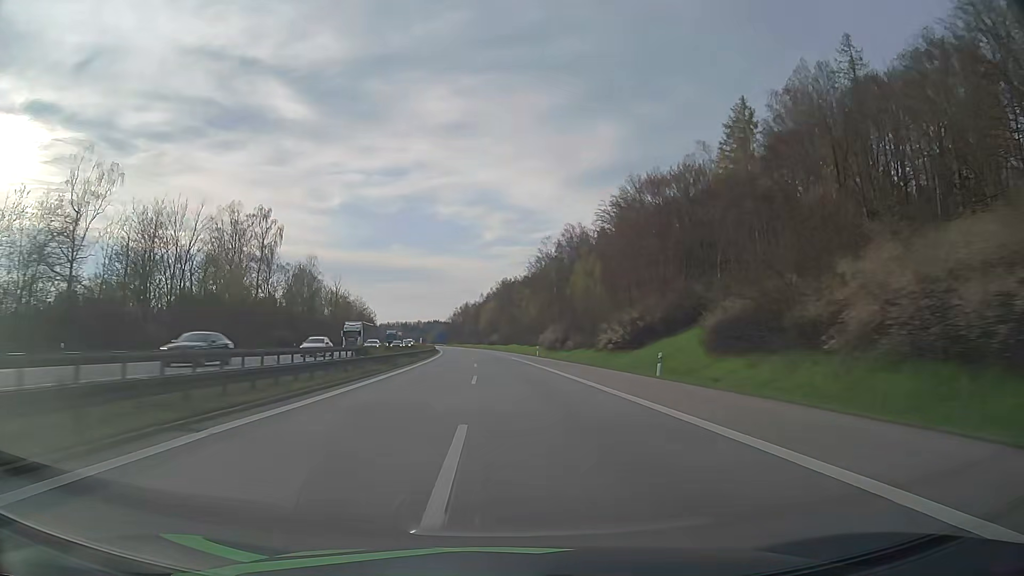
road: motorway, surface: asphalt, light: Day
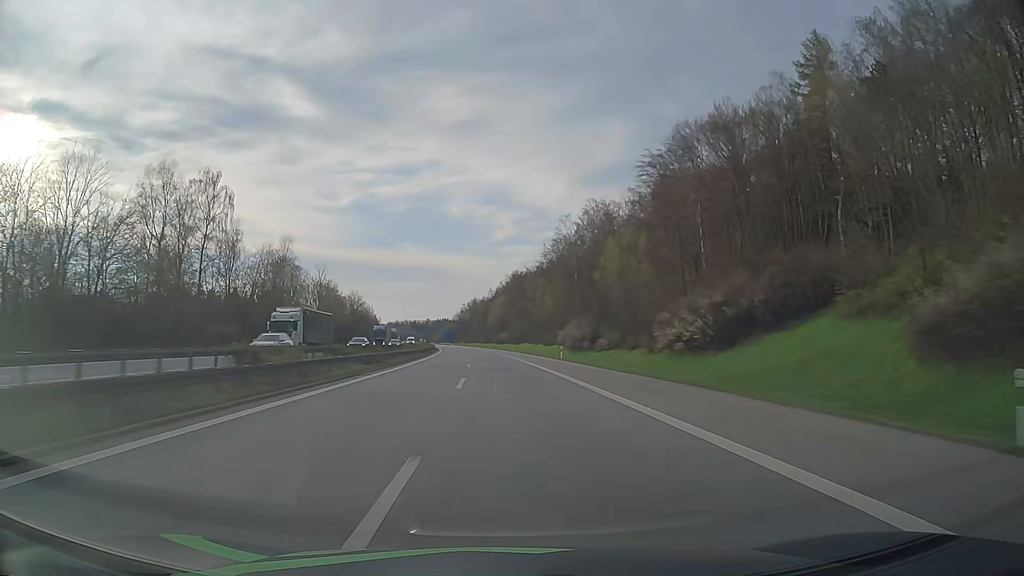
(-0.2, +21.5) m; -1°
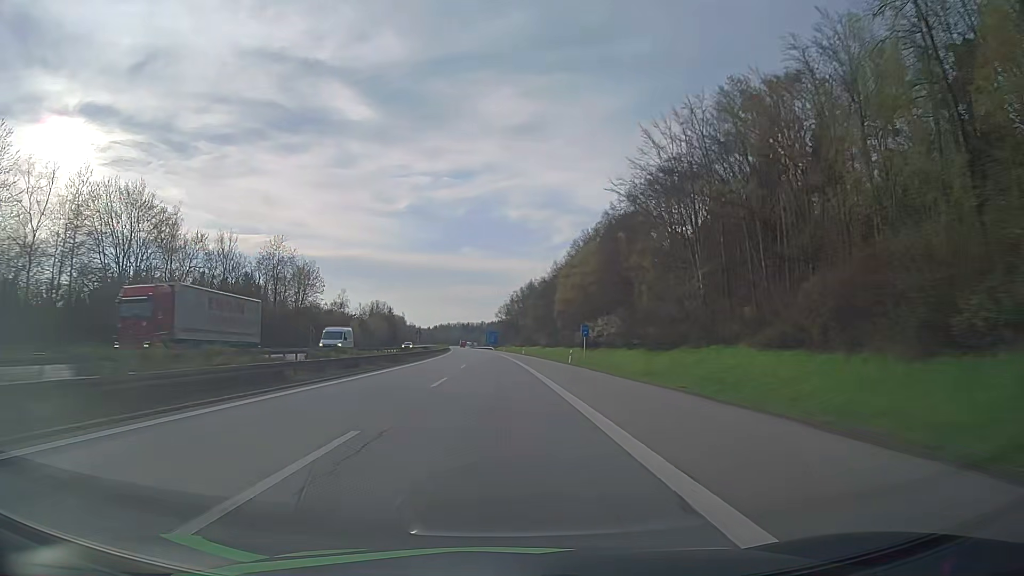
(-4.3, +107.1) m; -5°
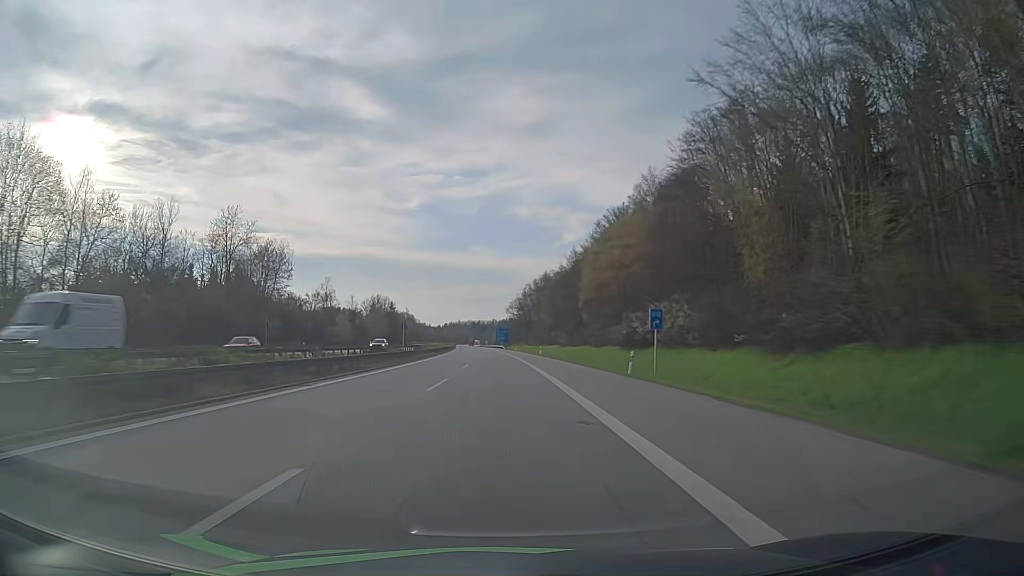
(-0.2, +21.4) m; -1°
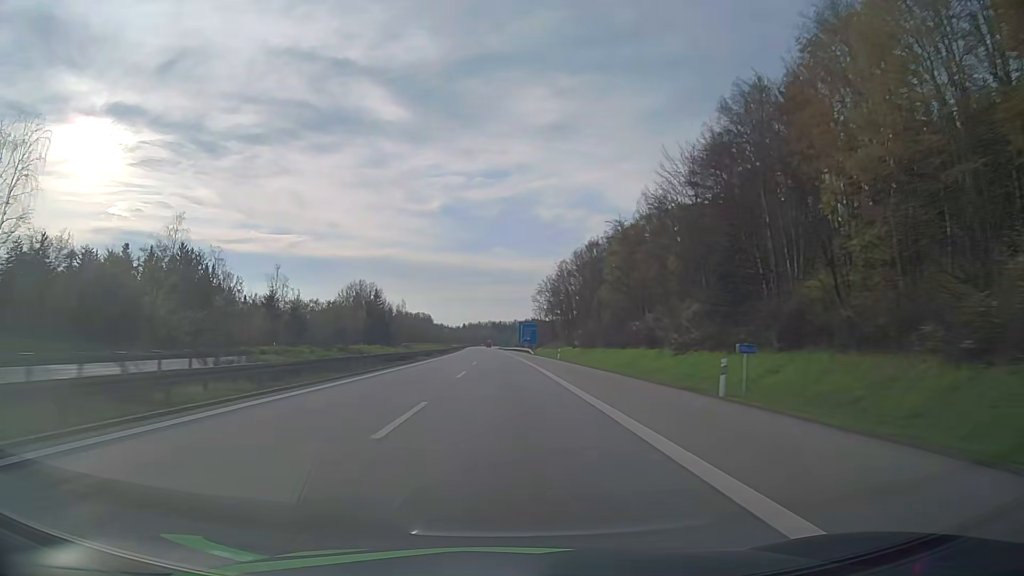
(-1.1, +64.2) m; -2°
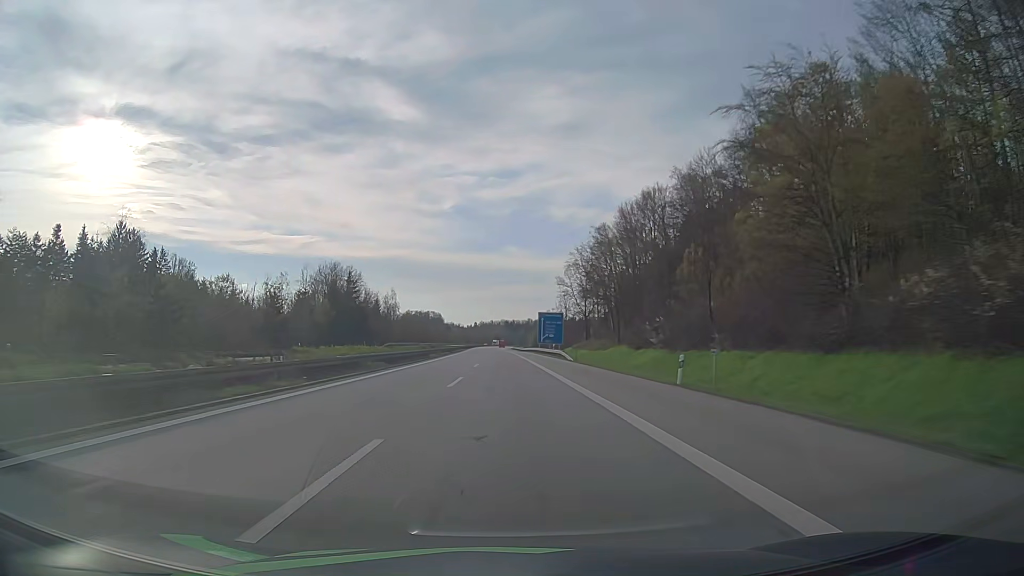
(-0.4, +42.9) m; -1°
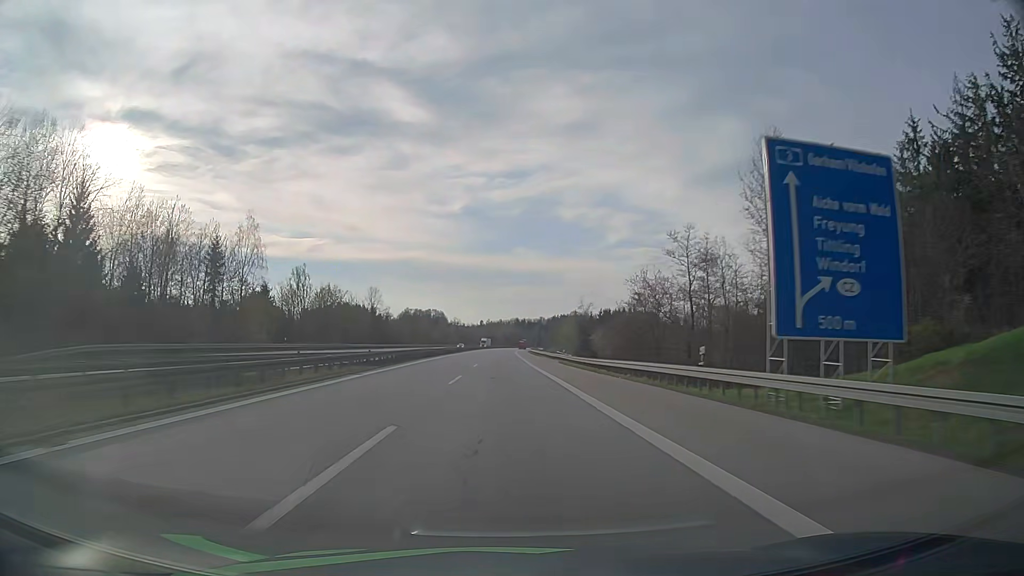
(-1.2, +107.7) m; -1°
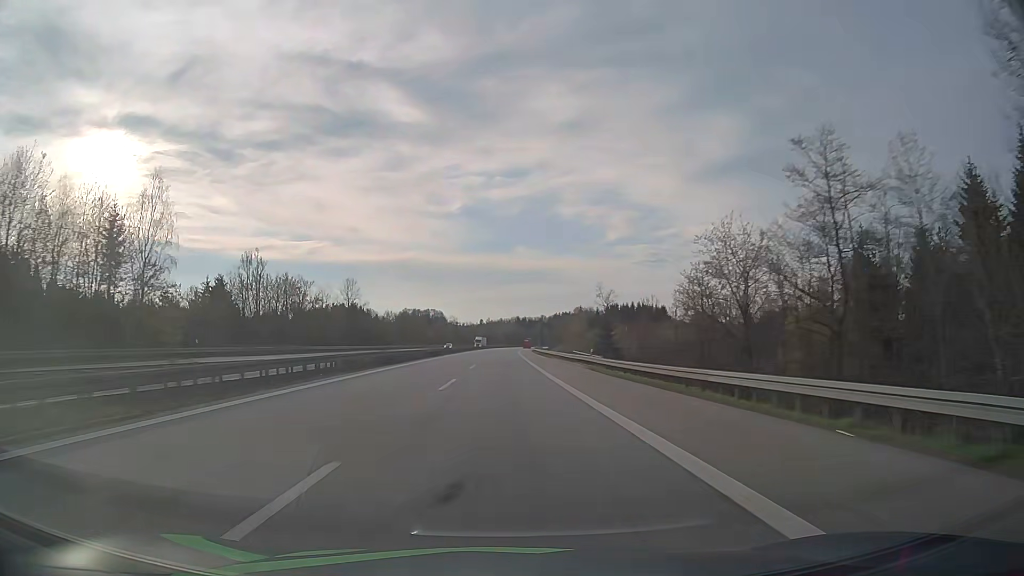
(0.0, +21.6) m; 0°
